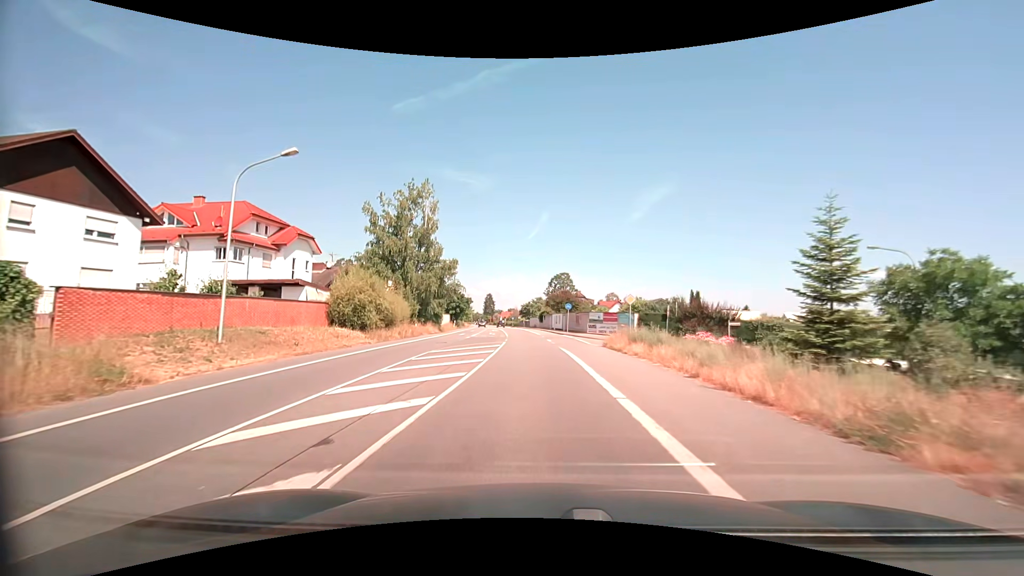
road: primary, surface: asphalt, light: Day
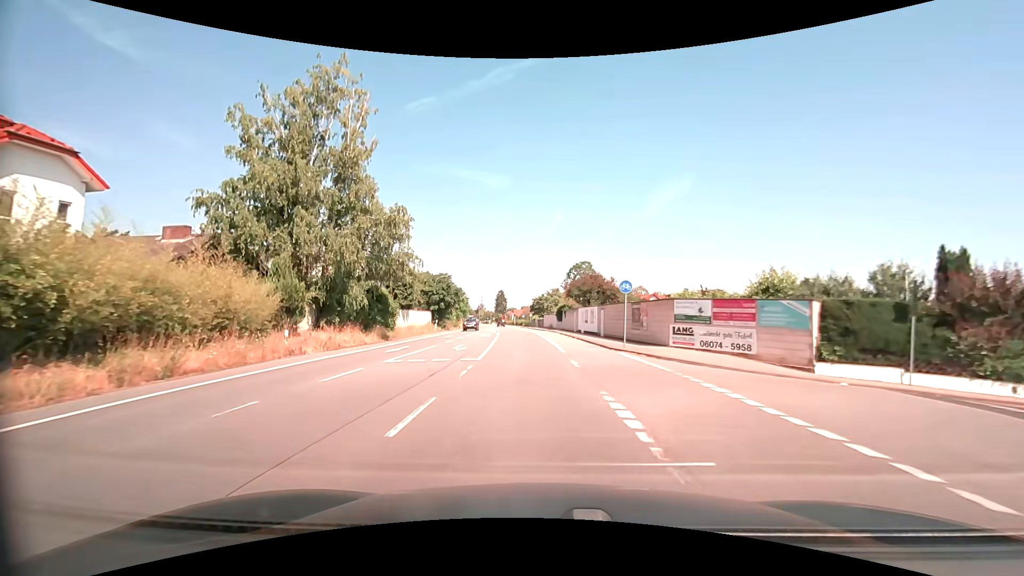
(-0.6, +27.7) m; -2°
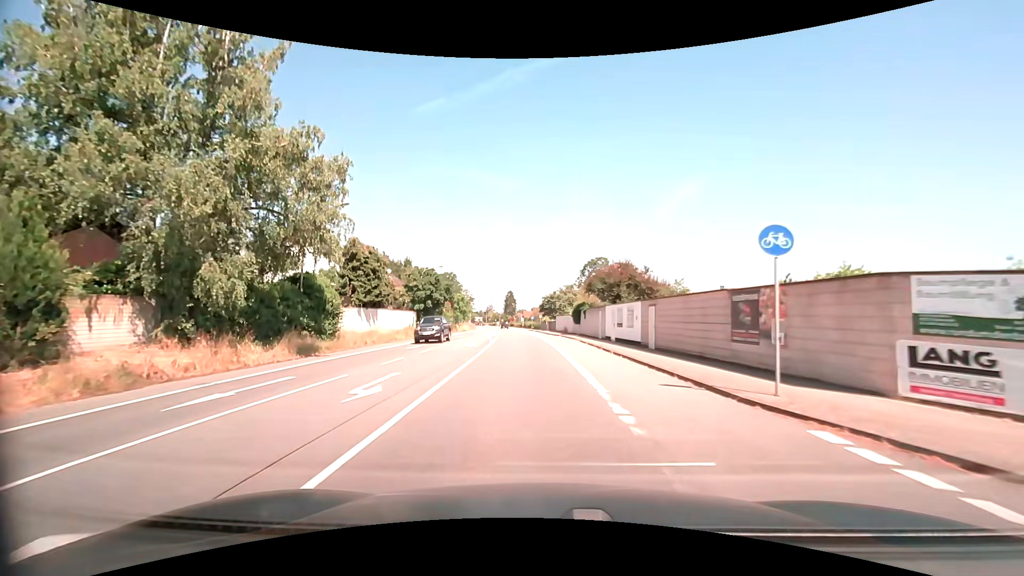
(-0.2, +13.7) m; -2°
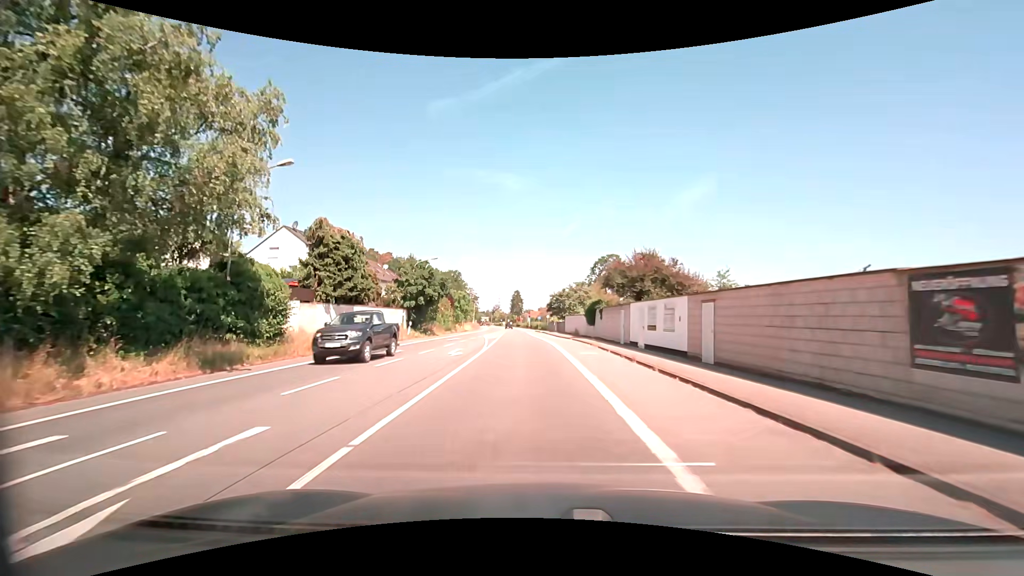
(0.0, +6.9) m; -1°
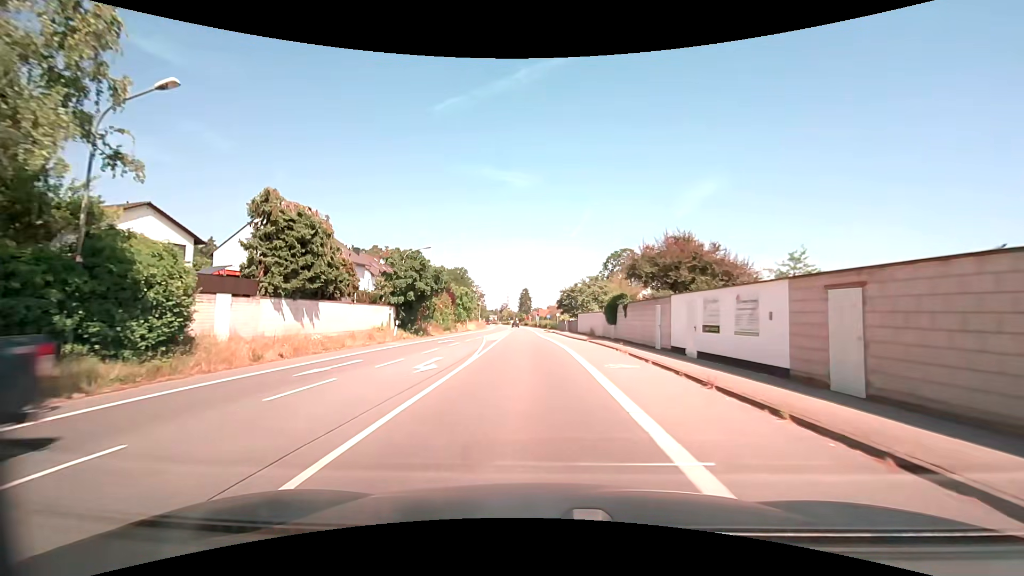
(0.0, +6.9) m; -1°
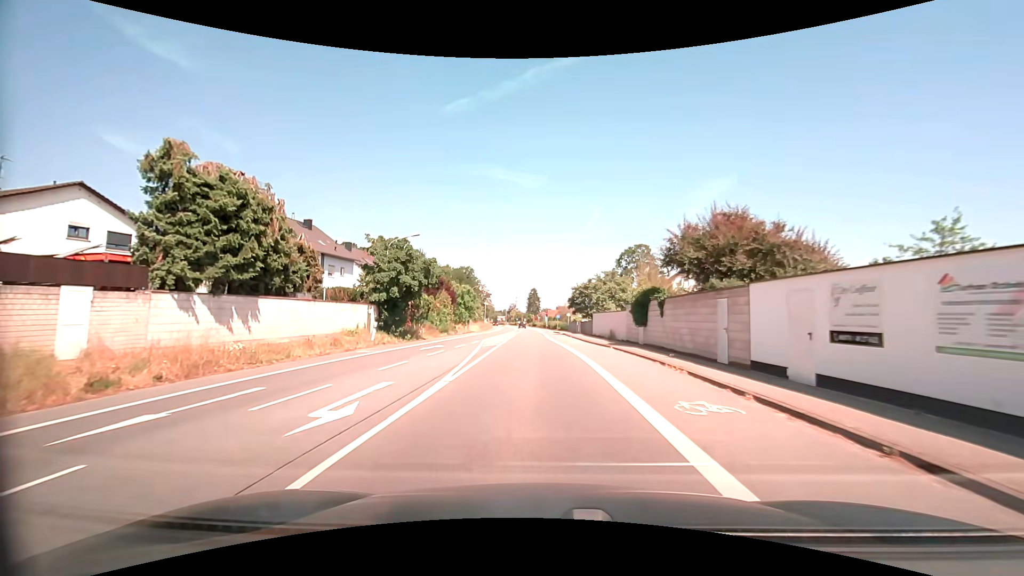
(-0.1, +6.9) m; -1°
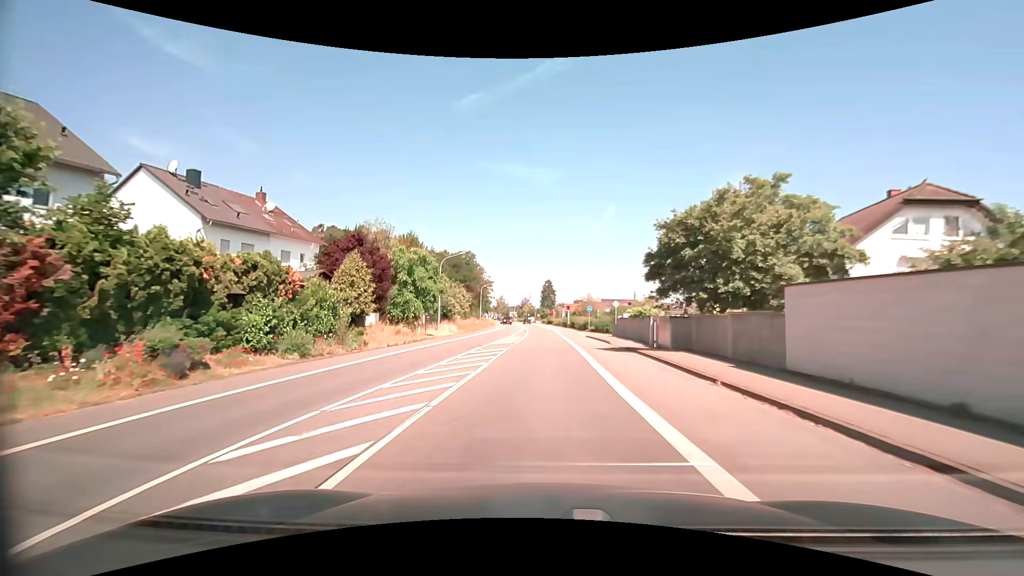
(-0.7, +35.3) m; -2°
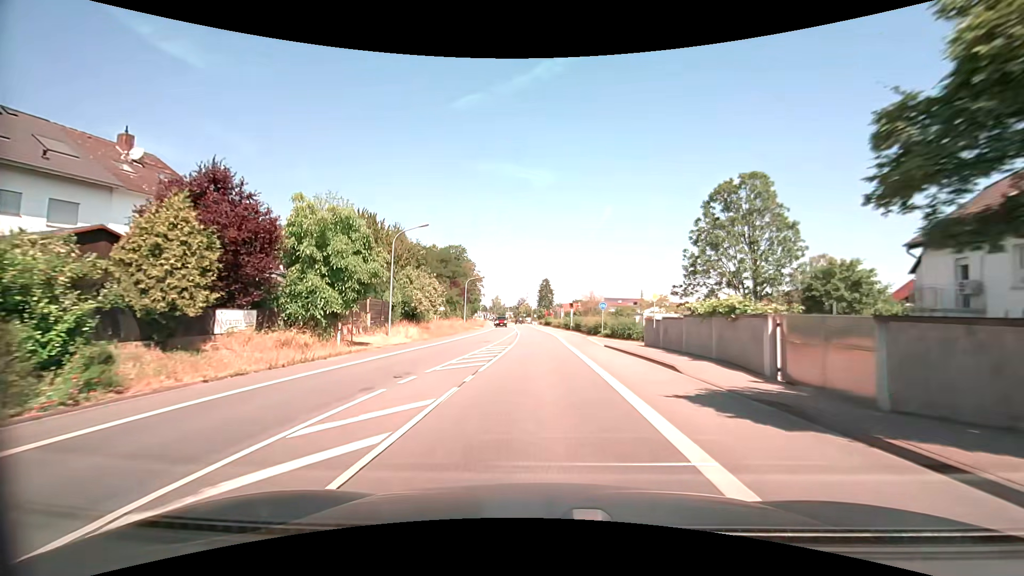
(+0.1, +14.5) m; 0°
(0, +10) (0, +20) (0, +30) (0, +40) (-1, +50) (-1, +60) (-2, +70) (-2, +80) (-3, +90) (-3, +100) m
